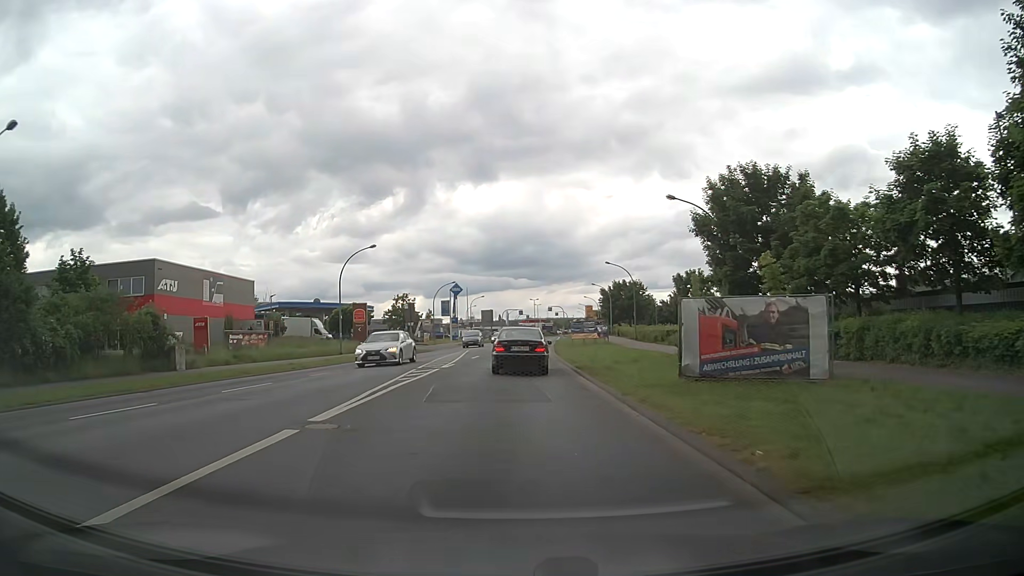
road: tertiary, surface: asphalt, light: Day
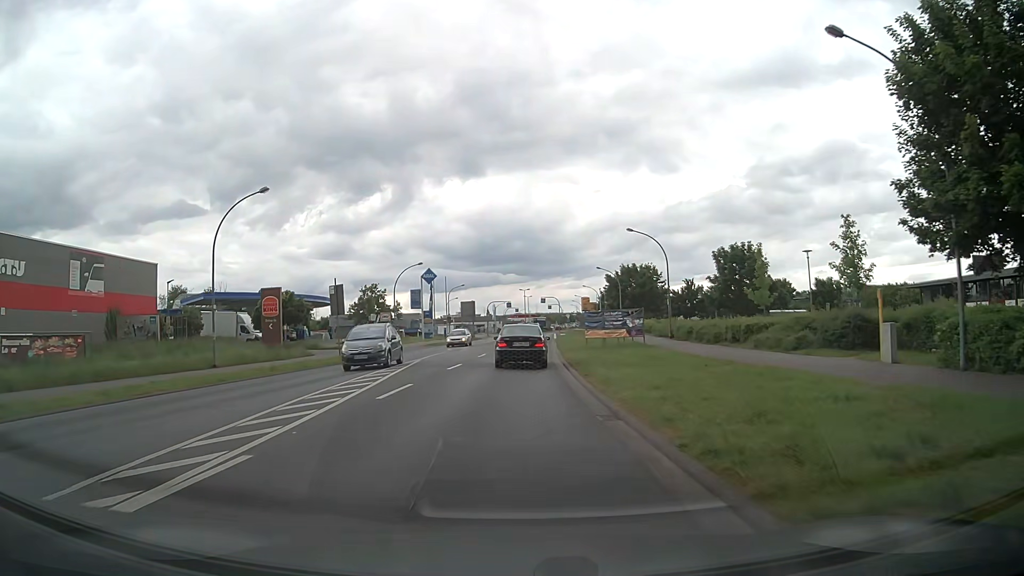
(+0.2, +19.9) m; +1°
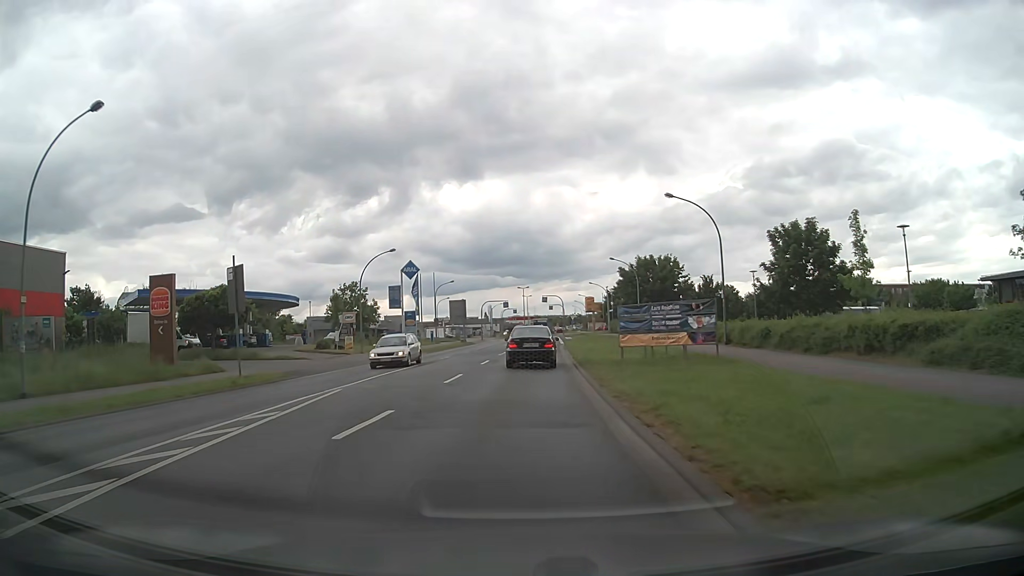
(0.0, +13.4) m; 0°
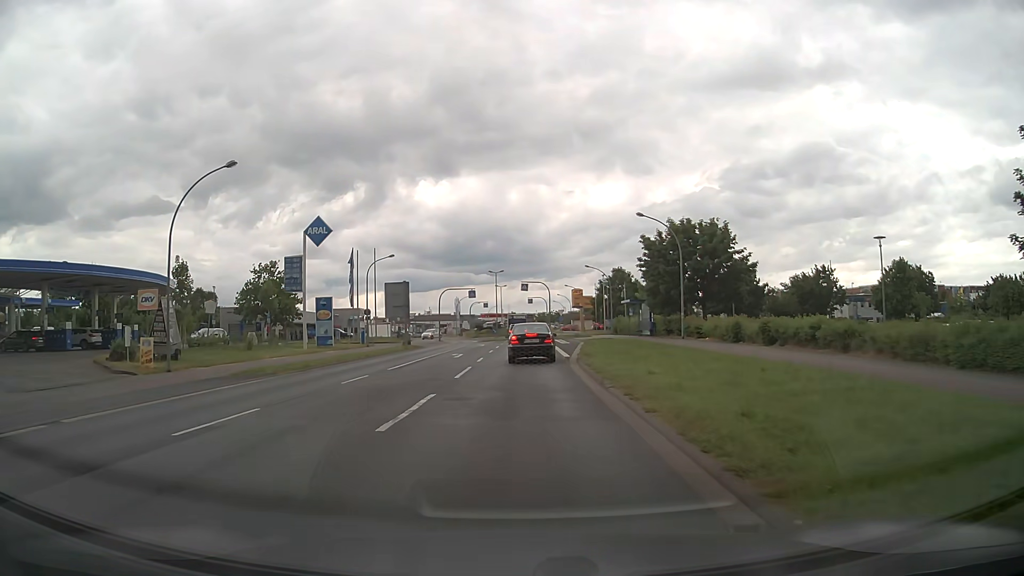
(+0.4, +26.7) m; +2°
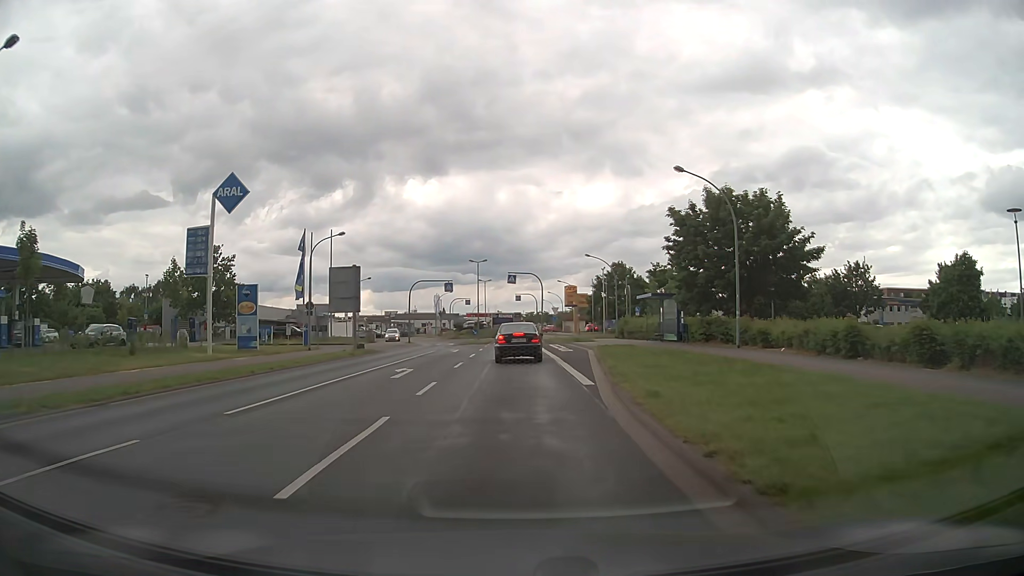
(+0.1, +13.0) m; +1°
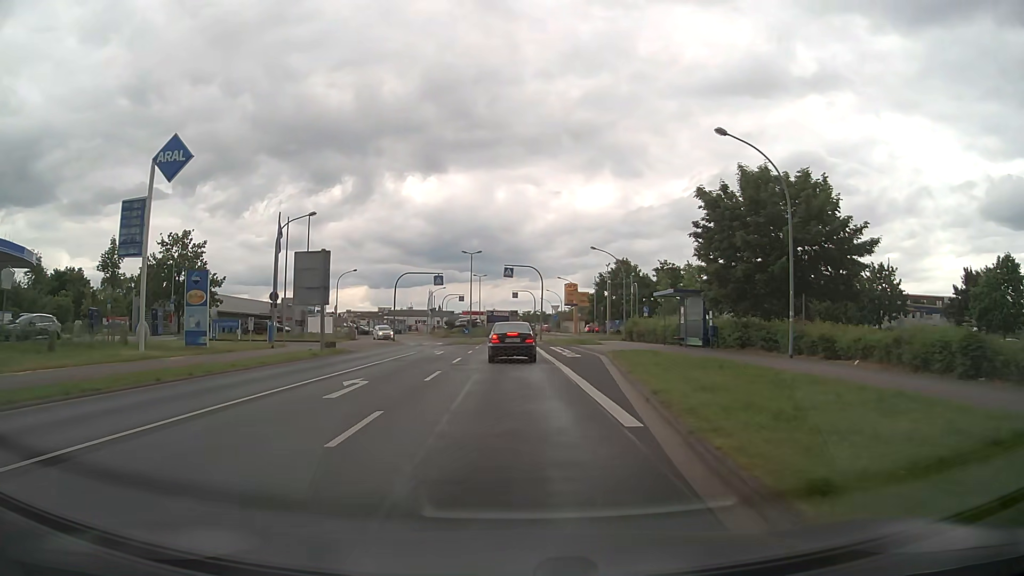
(0.0, +6.3) m; 0°
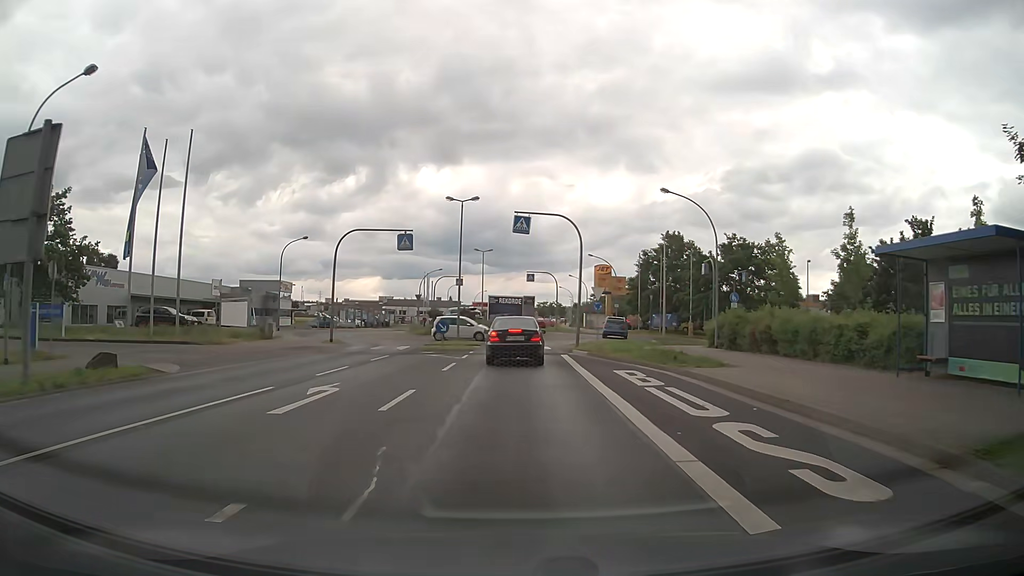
(-0.1, +23.2) m; 0°
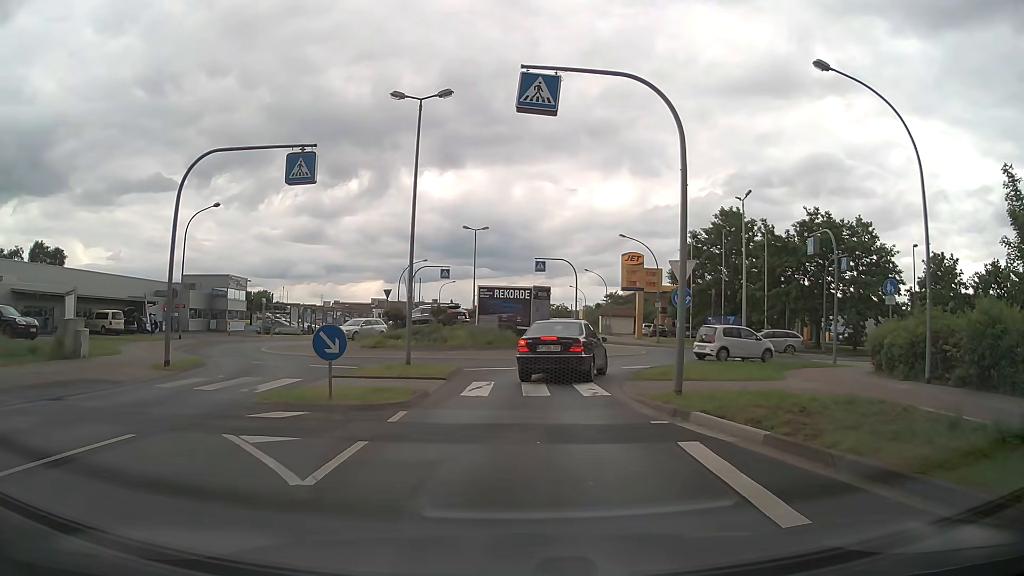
(-0.2, +17.9) m; -1°
(0, +10) (+2, +20) (+7, +28) (+16, +31) (+26, +31) (+36, +31) (+46, +31) (+56, +31) (+66, +31) (+76, +30) m
